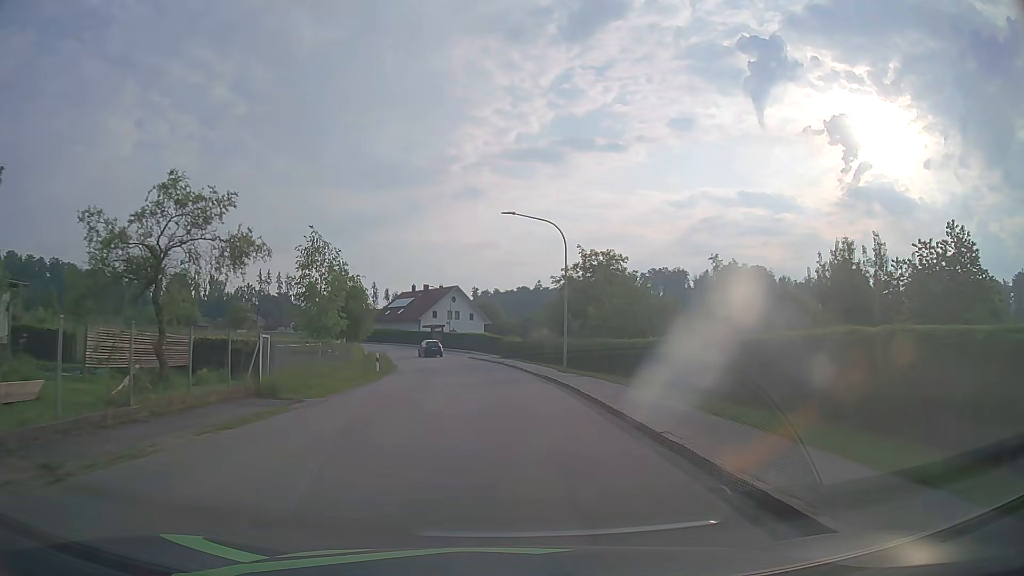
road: tertiary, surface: asphalt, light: Day
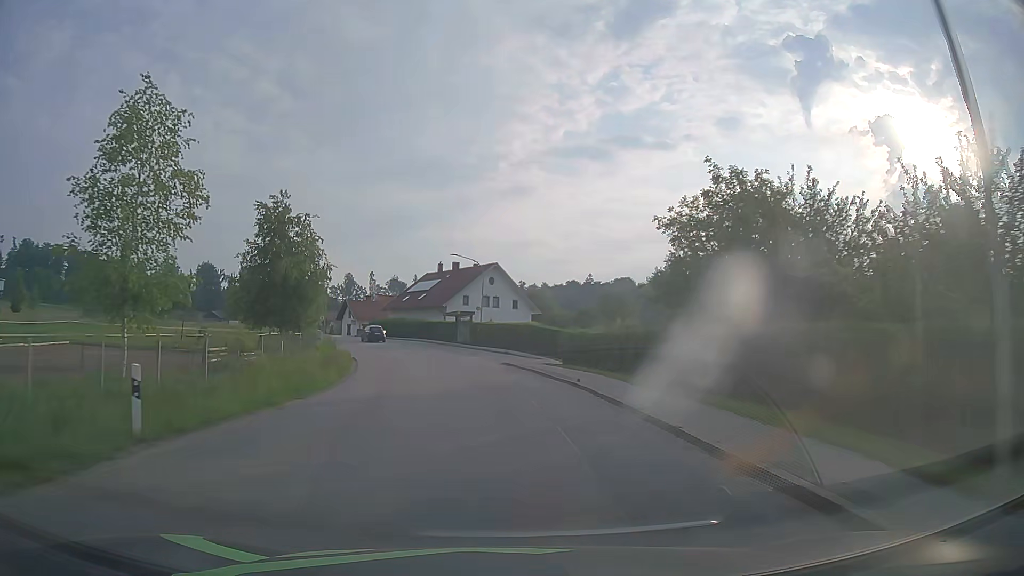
(-0.8, +26.0) m; -4°
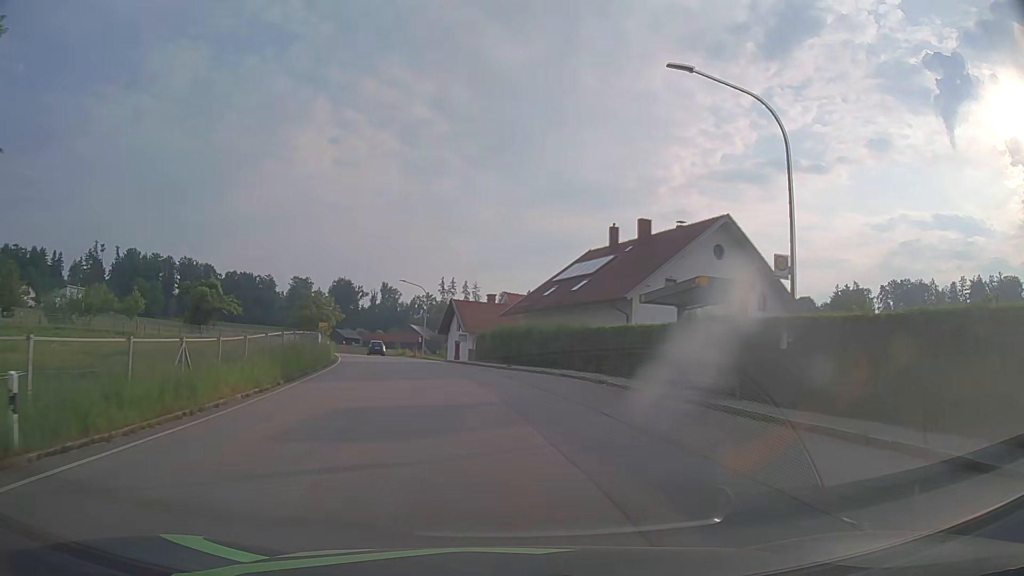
(-4.4, +40.4) m; -14°
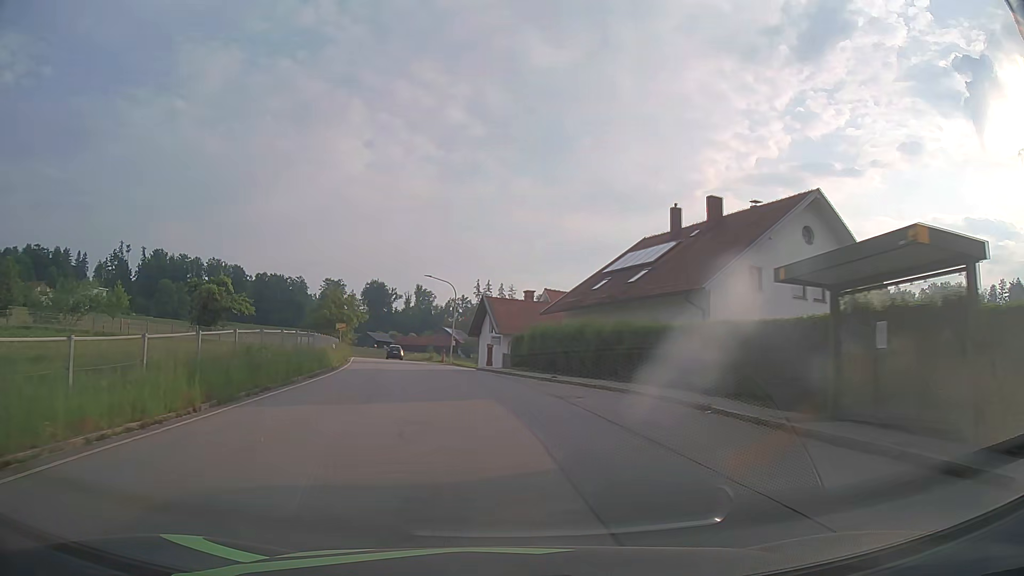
(-0.2, +7.9) m; -3°
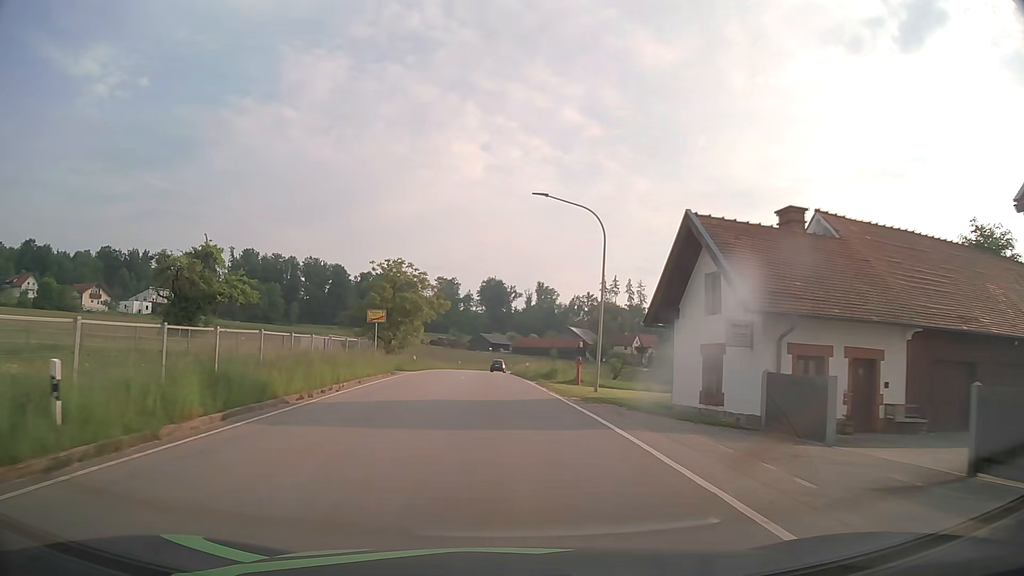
(-3.2, +32.8) m; -10°
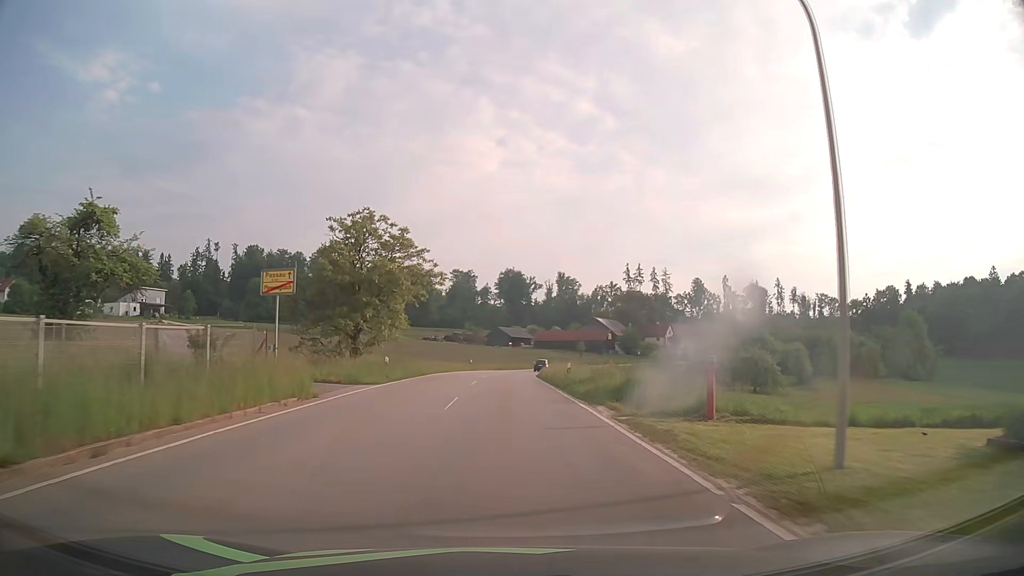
(-0.3, +18.1) m; -2°
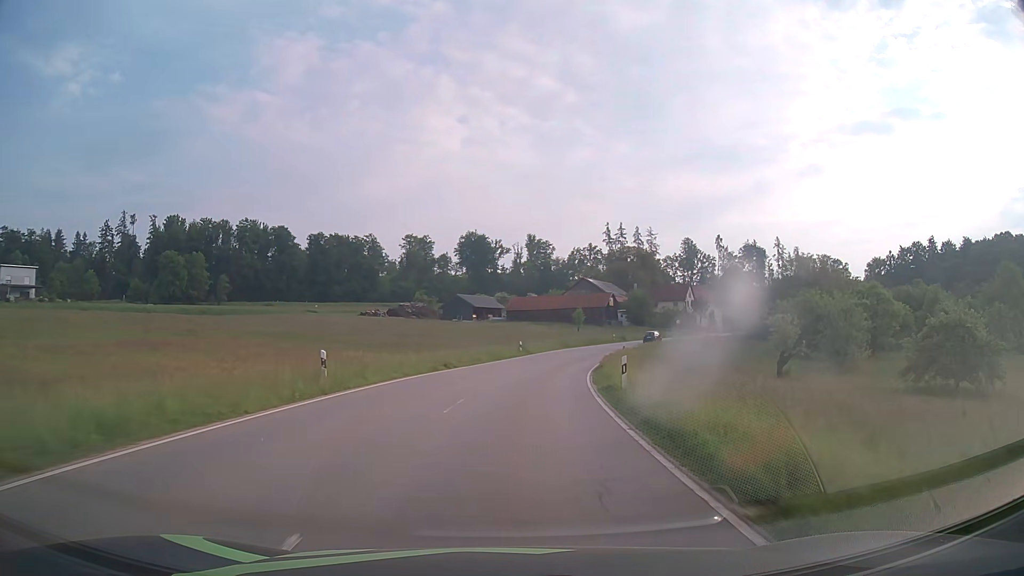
(+0.1, +50.6) m; +2°
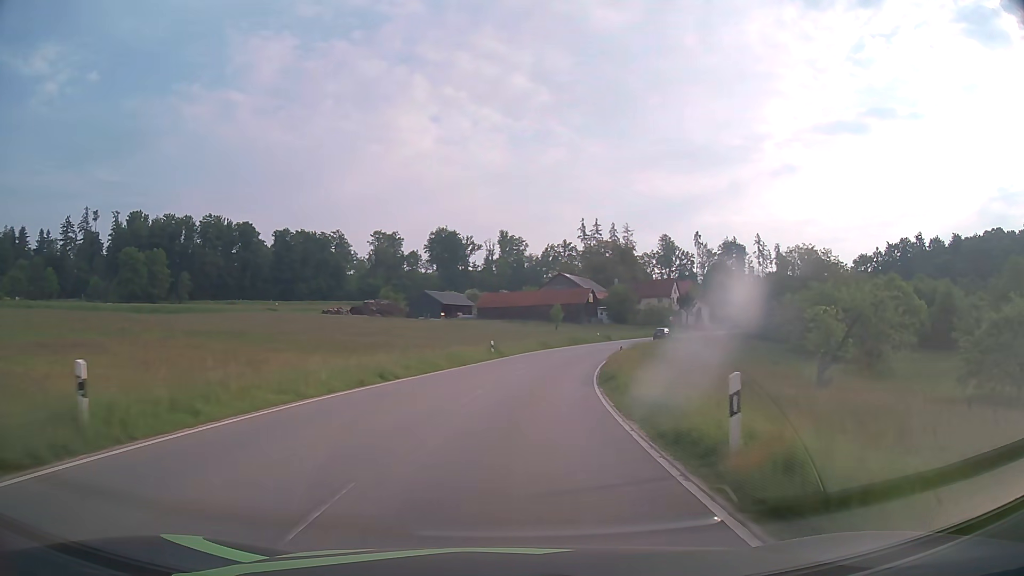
(+0.2, +10.1) m; +2°
(0, +10) (+1, +20) (+2, +30) (+4, +40) (+6, +49) (+9, +59) (+13, +68) (+17, +78) (+21, +86) (+26, +95) m
